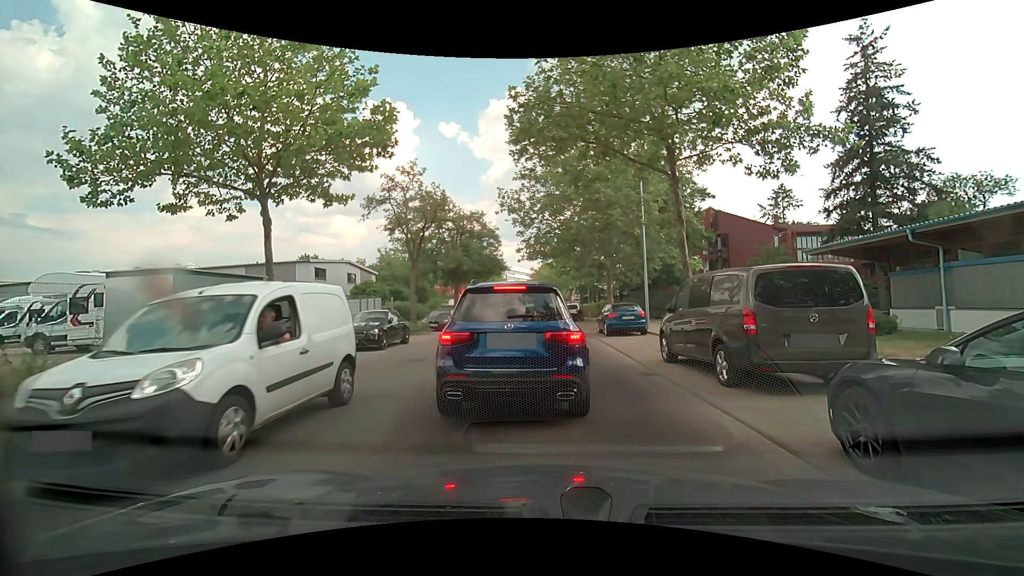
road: unclassified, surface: asphalt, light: Day
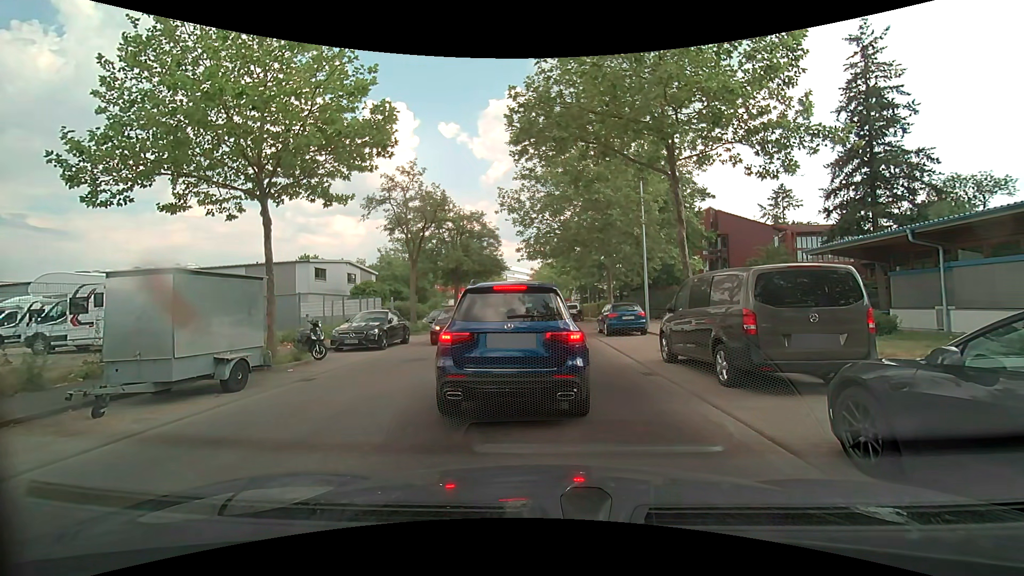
(0.0, 0.0) m; 0°
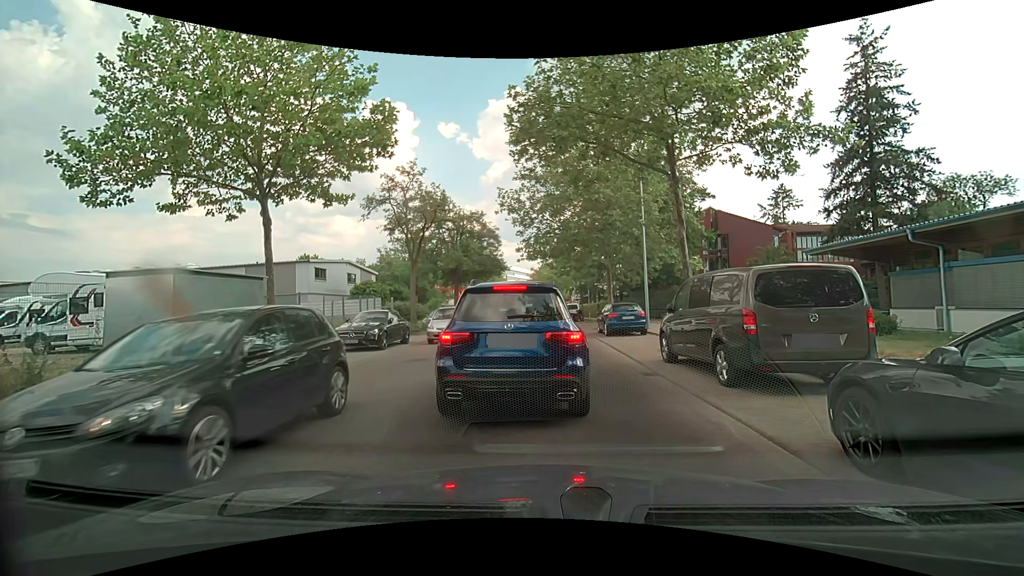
(0.0, 0.0) m; 0°
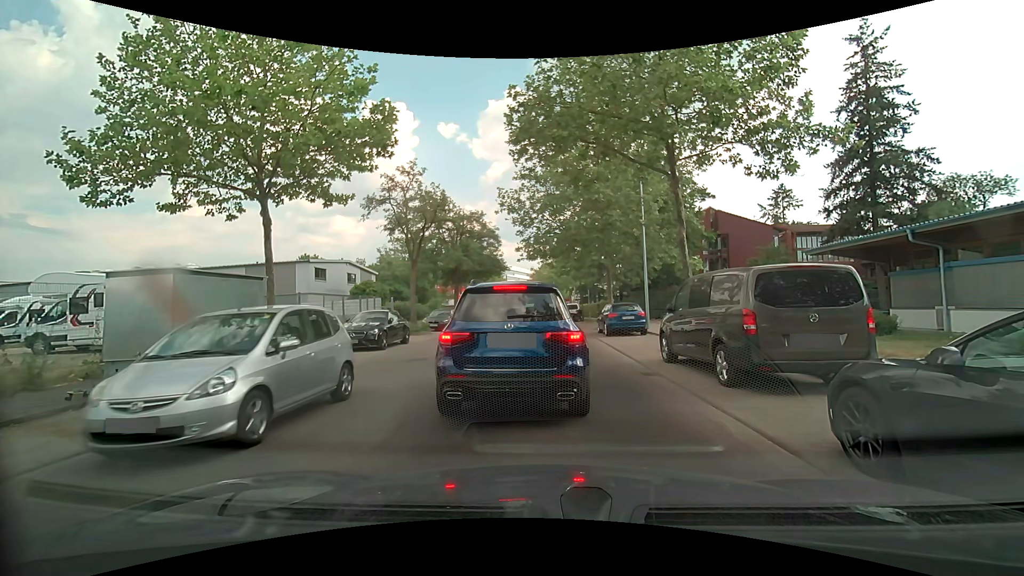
(0.0, 0.0) m; 0°
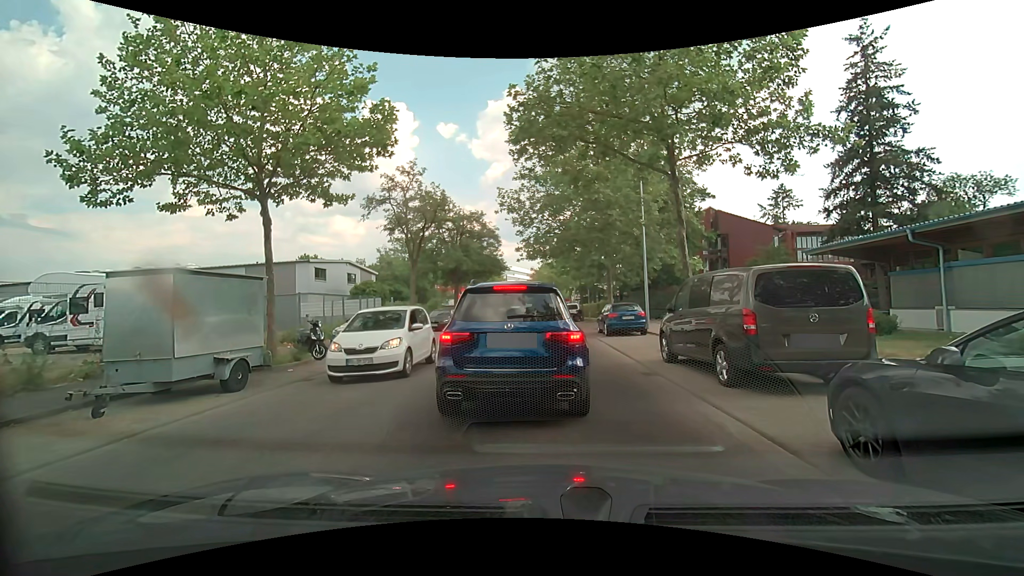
(0.0, 0.0) m; 0°
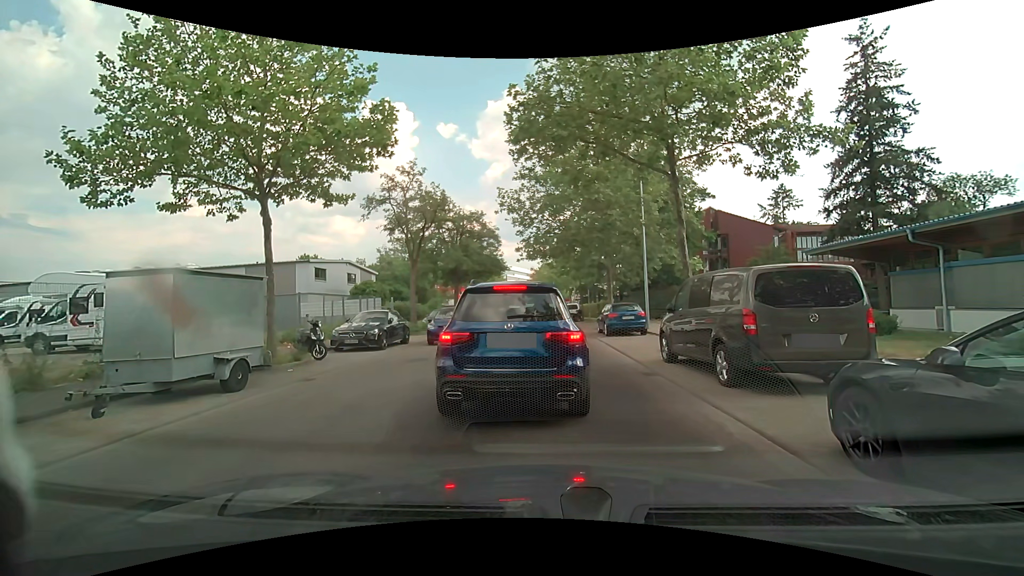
(0.0, 0.0) m; 0°
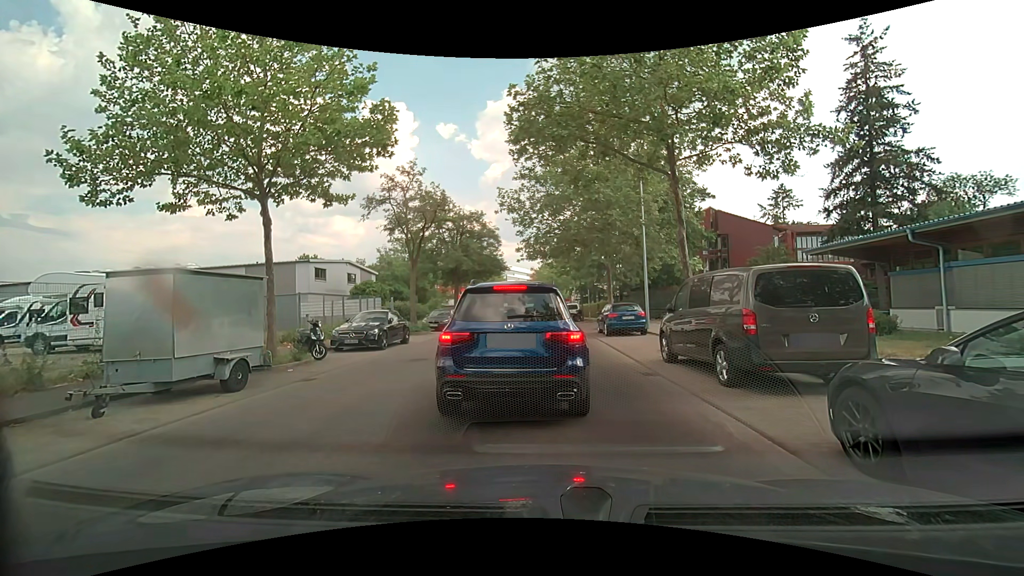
(0.0, 0.0) m; 0°
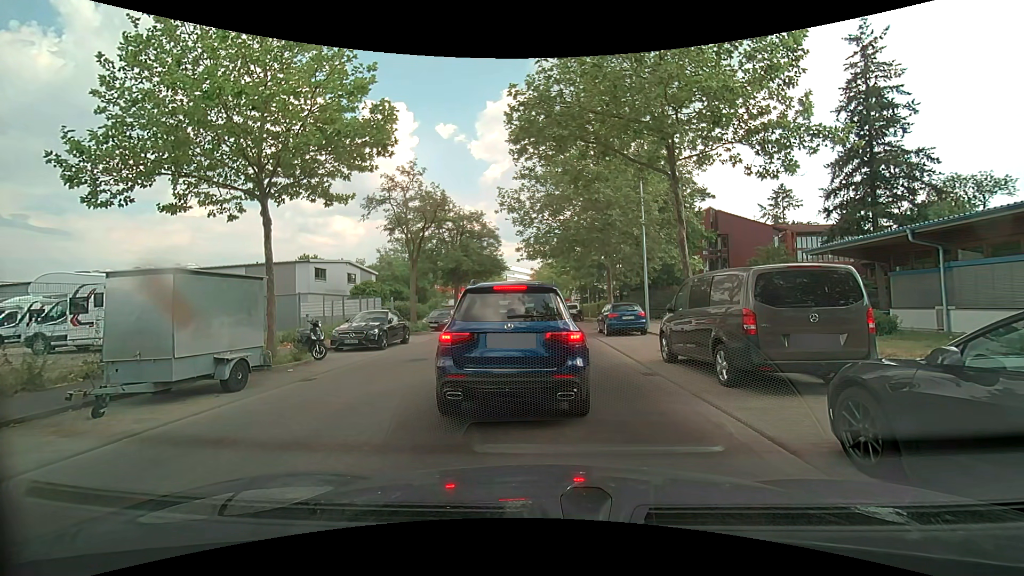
(0.0, 0.0) m; 0°
